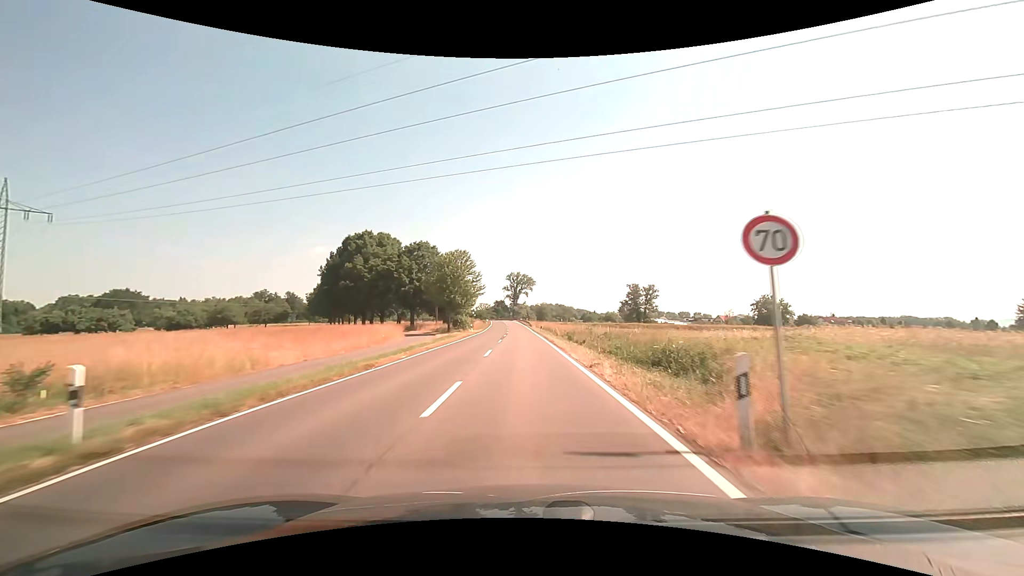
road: secondary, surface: asphalt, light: Day
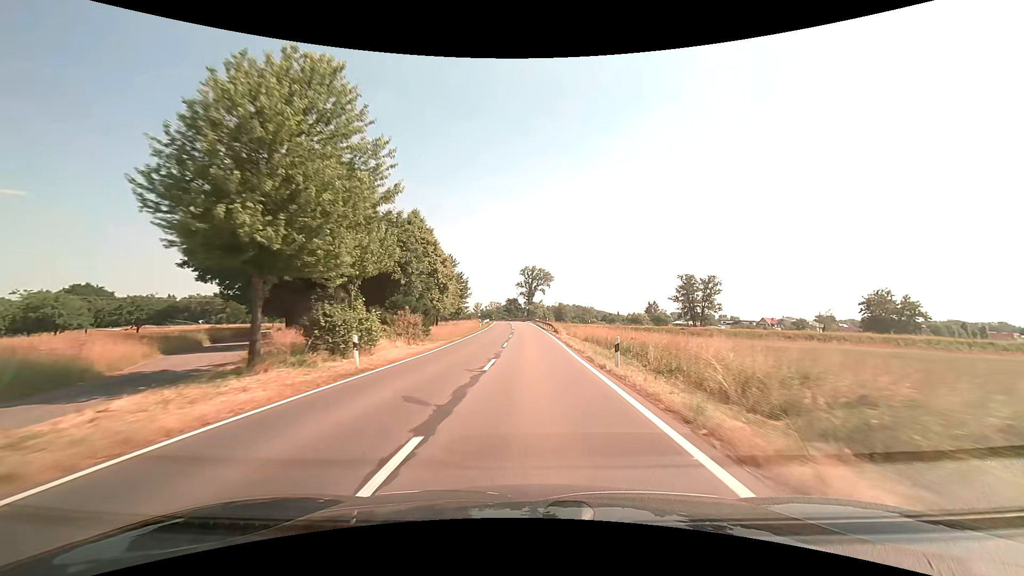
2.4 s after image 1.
(-0.5, +41.8) m; -2°
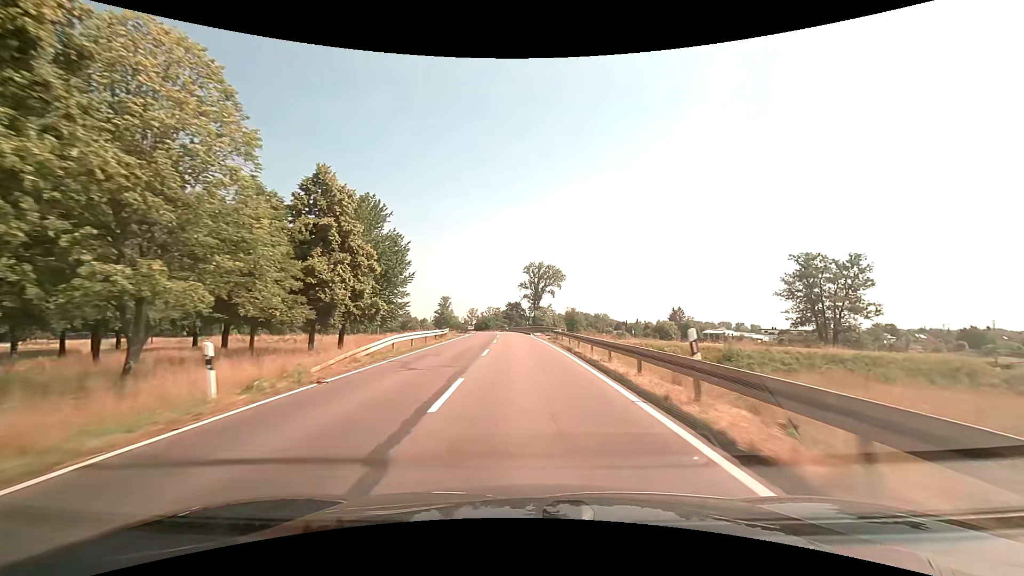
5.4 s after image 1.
(-0.3, +54.2) m; -1°
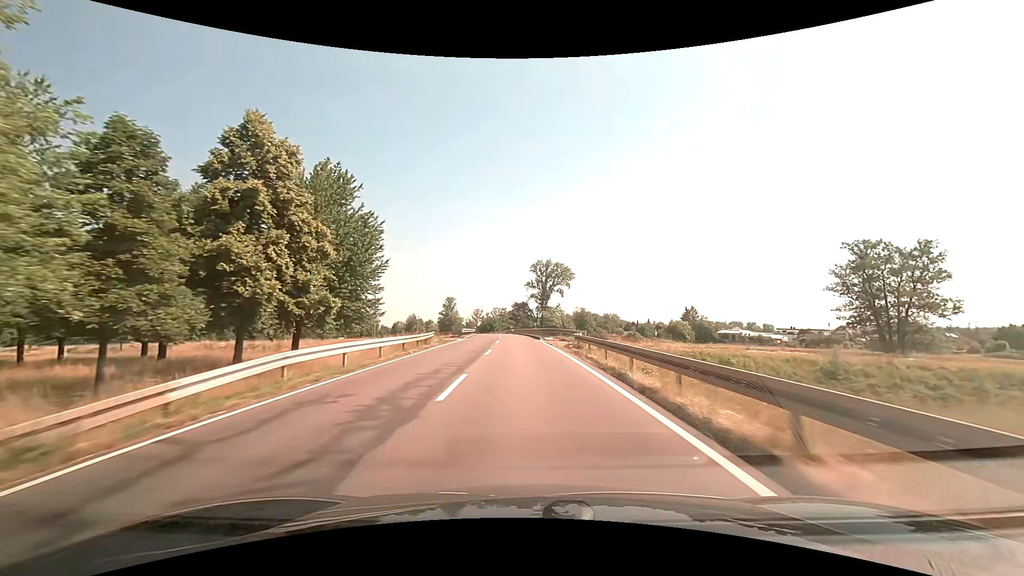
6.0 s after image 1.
(0.0, +10.9) m; -1°
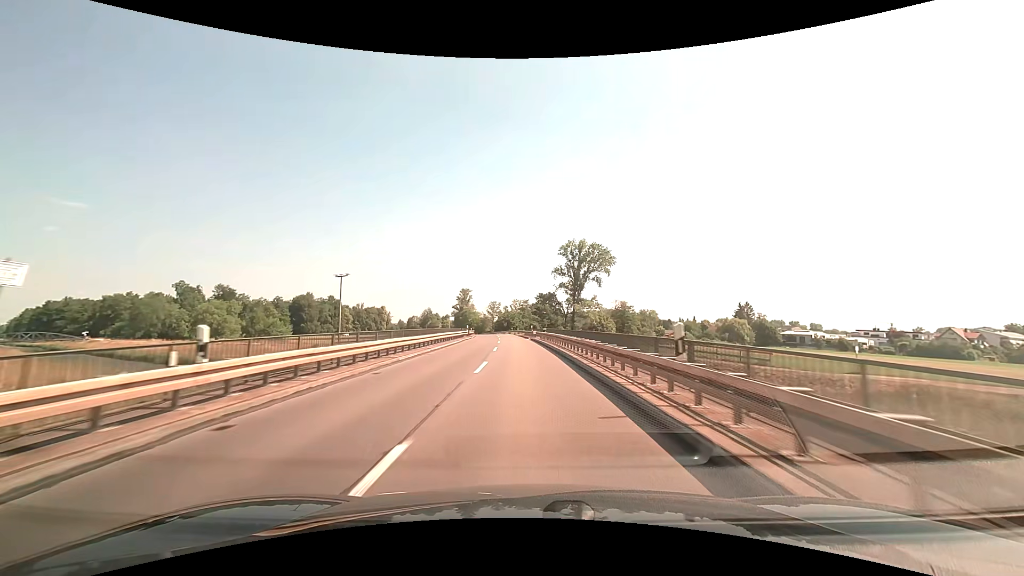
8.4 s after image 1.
(-1.1, +42.9) m; -3°
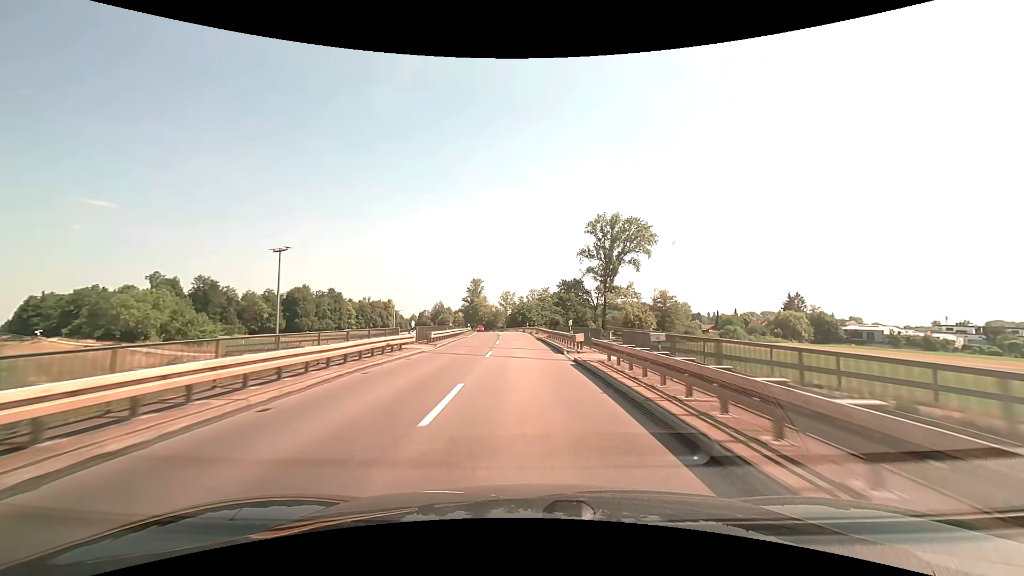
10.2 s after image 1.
(-0.6, +31.7) m; -2°
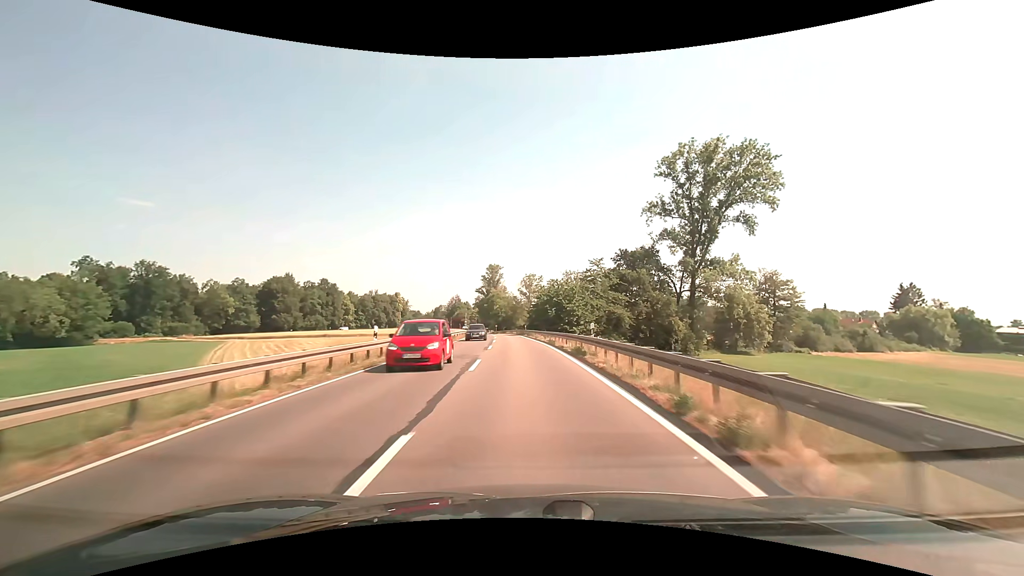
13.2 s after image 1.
(-1.5, +52.5) m; -3°
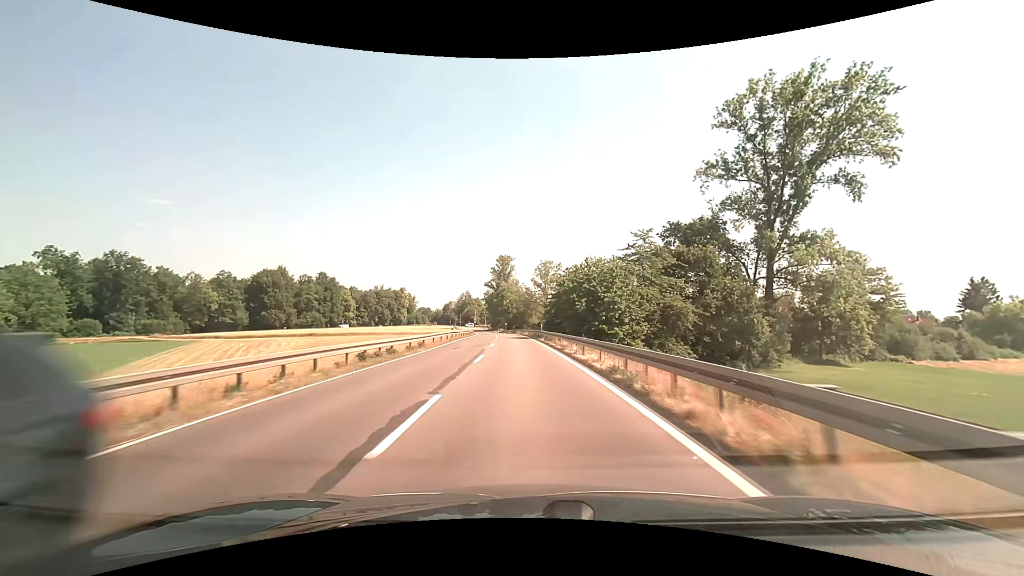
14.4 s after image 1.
(-0.3, +21.0) m; -2°
(0, +10) (0, +20) (-1, +30) (-1, +40) (-2, +50) (-2, +60) (-3, +70) (-4, +80) (-5, +90) (-5, +100) m
